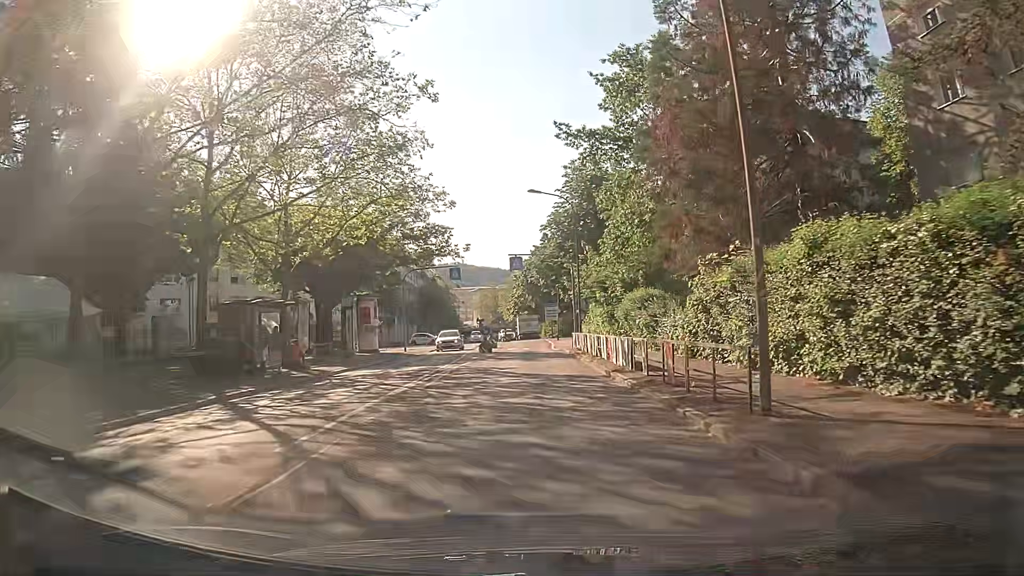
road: secondary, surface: asphalt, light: Day
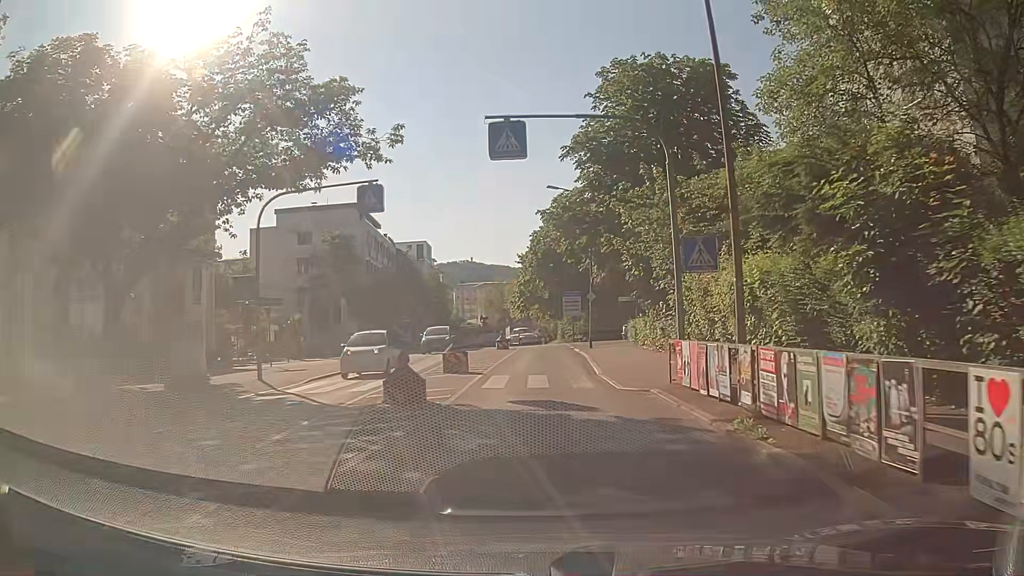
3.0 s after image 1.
(-0.1, +27.8) m; 0°
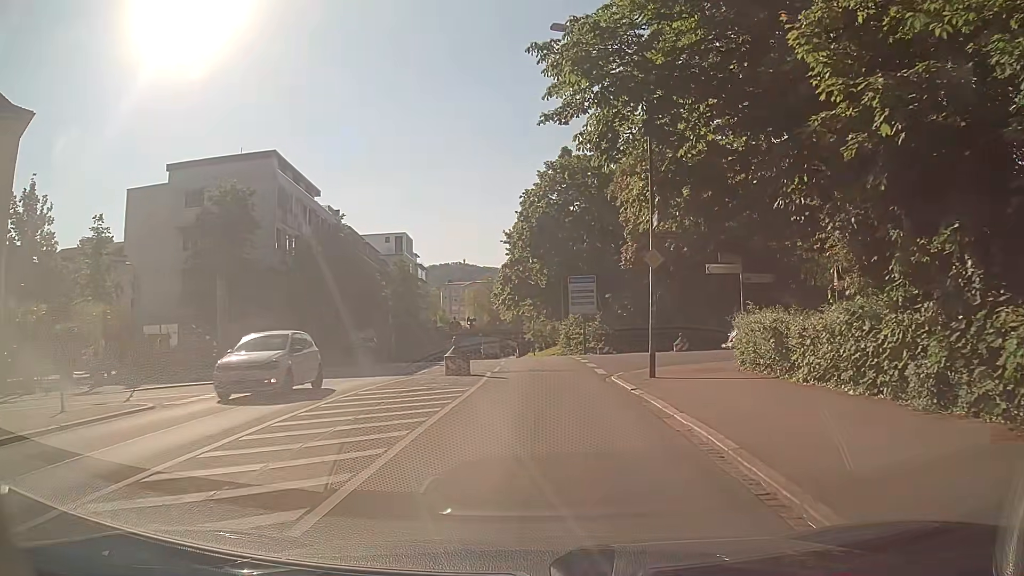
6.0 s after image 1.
(-0.1, +22.0) m; 0°
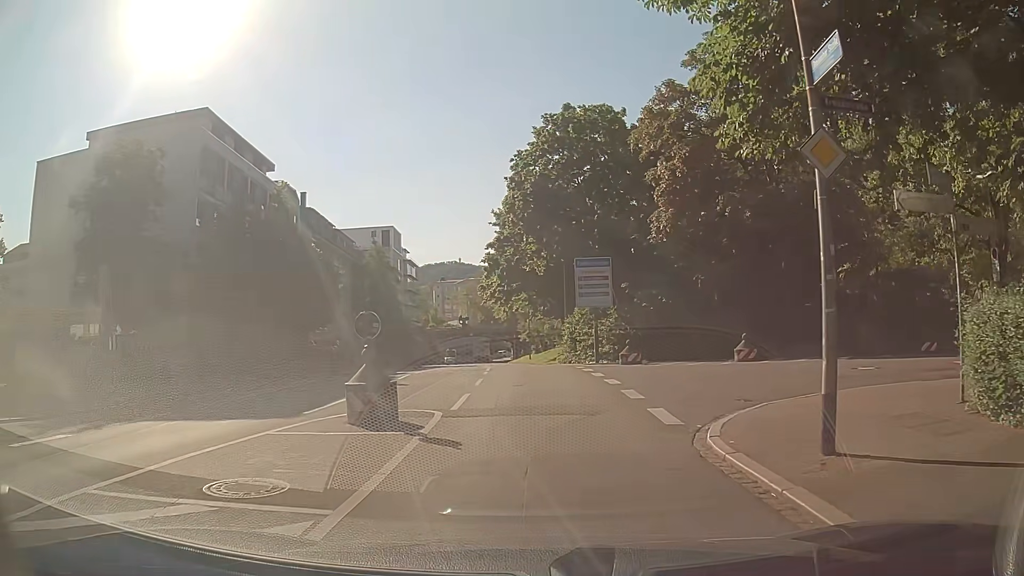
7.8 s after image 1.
(+0.1, +10.5) m; 0°
